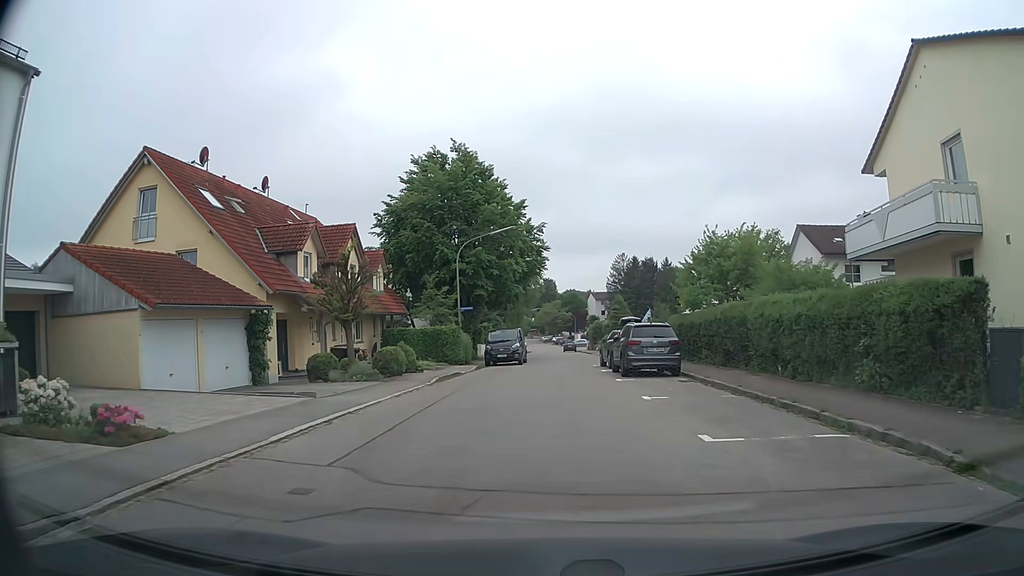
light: Day
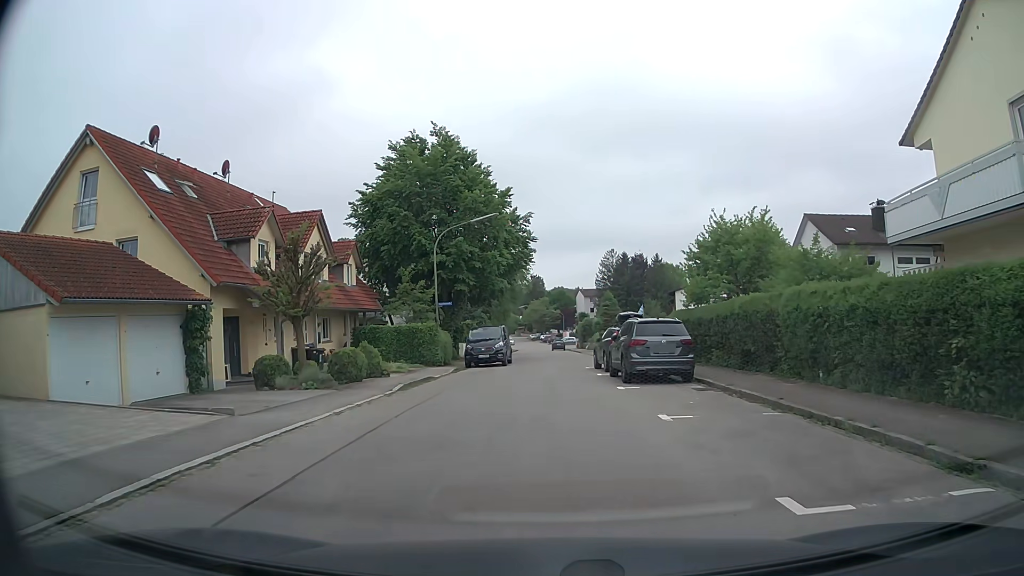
(0.0, +3.5) m; 0°
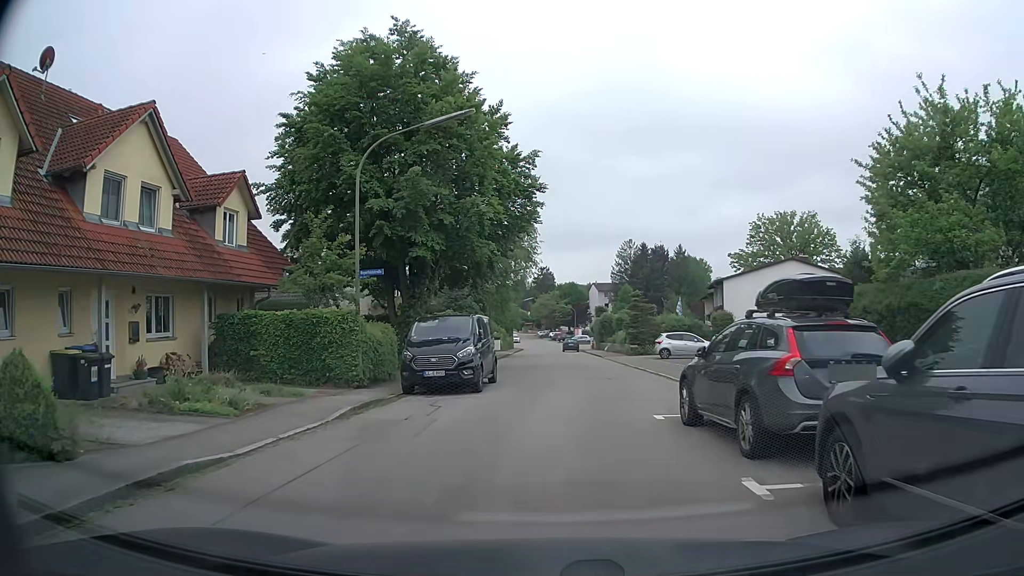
(0.0, +15.5) m; 0°
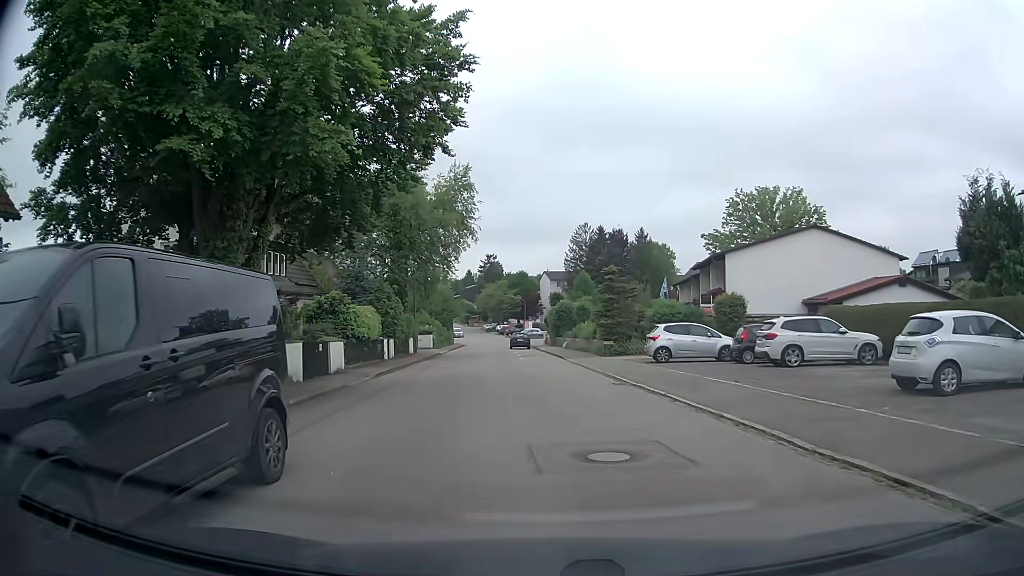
(+0.3, +14.1) m; +4°
(0, +10) (-1, +20) (-2, +30) (-3, +40) (-4, +50) (-5, +60) (-5, +70) (-5, +80) (-5, +90) (-6, +100) m
